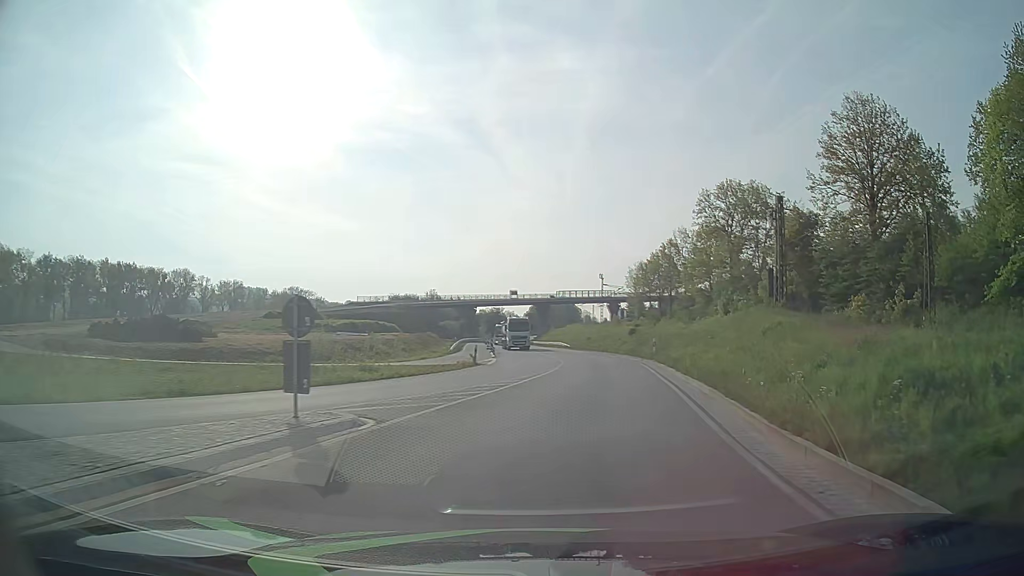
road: primary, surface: asphalt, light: Day
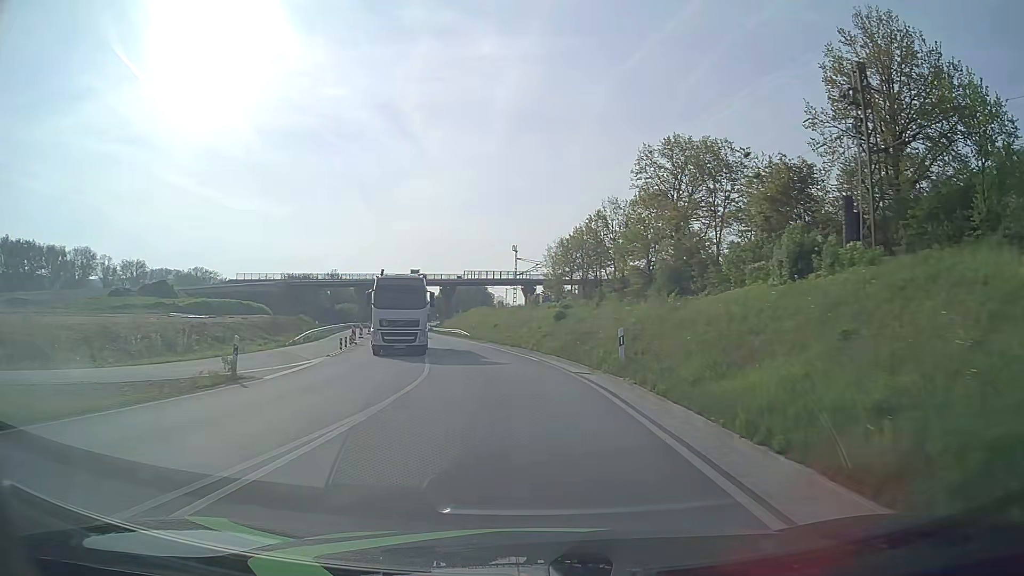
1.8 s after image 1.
(+2.0, +20.4) m; +7°
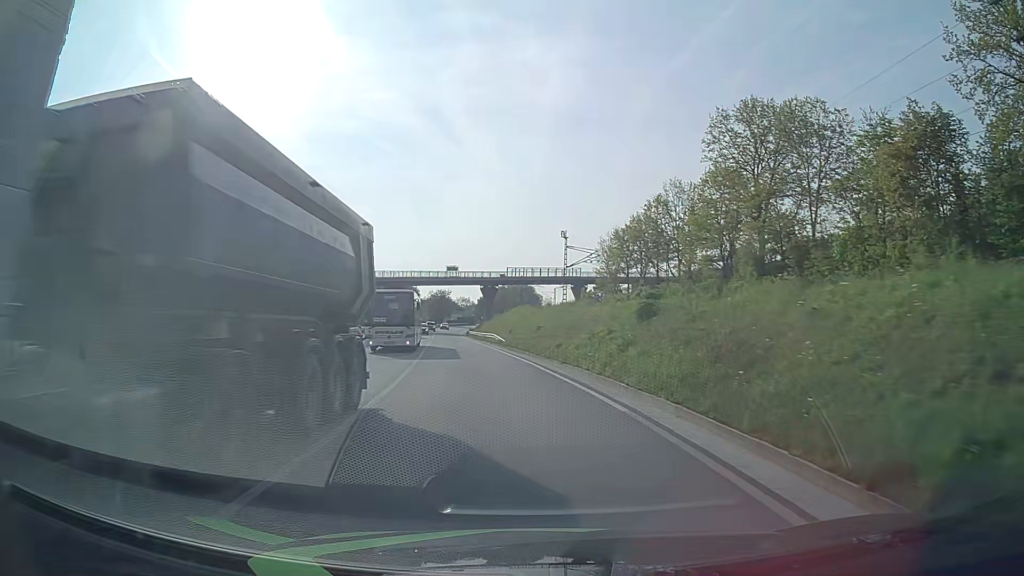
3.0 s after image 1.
(-0.4, +15.1) m; -4°
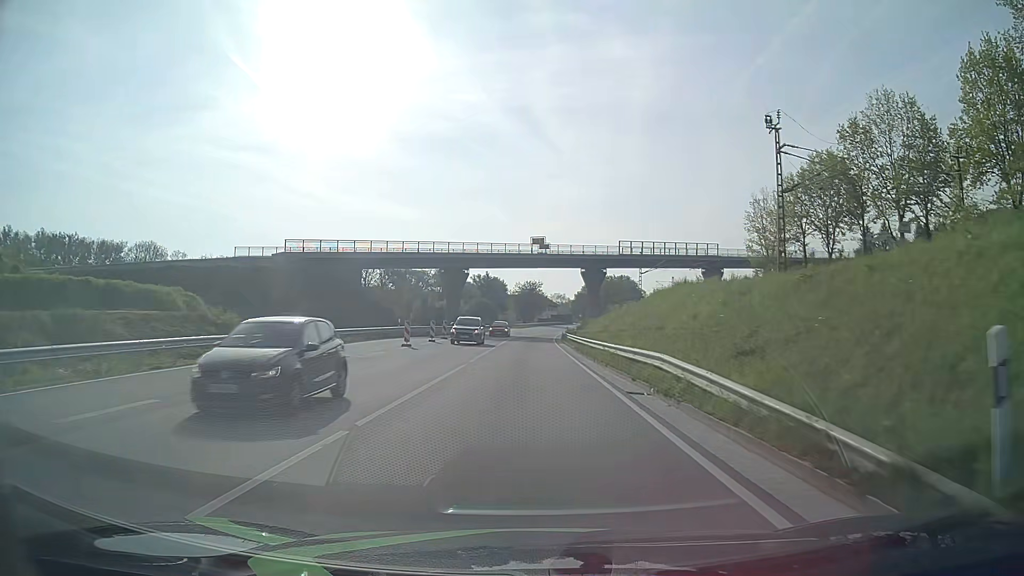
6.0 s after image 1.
(-3.6, +38.7) m; -8°
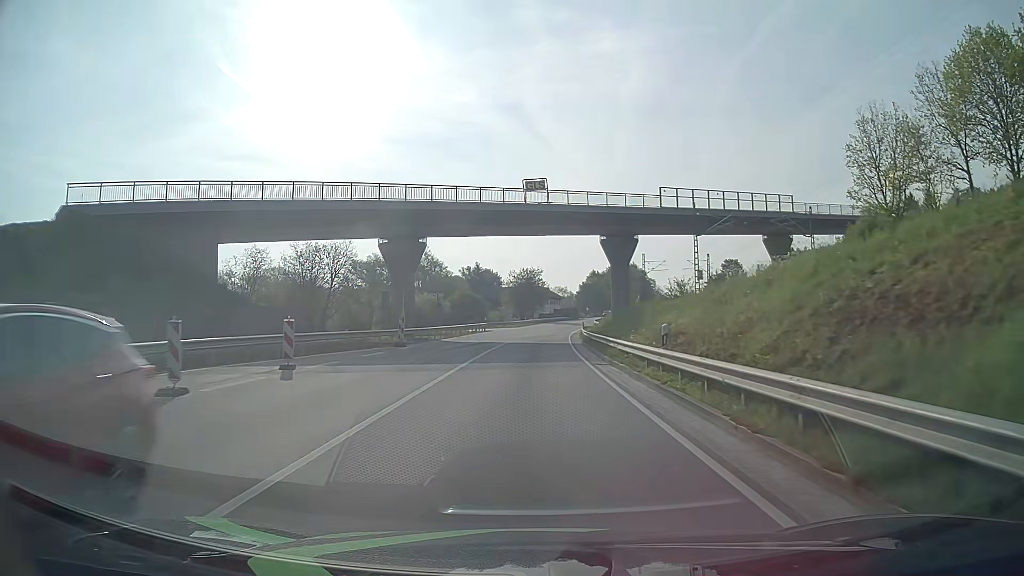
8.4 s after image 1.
(+0.1, +31.8) m; 0°
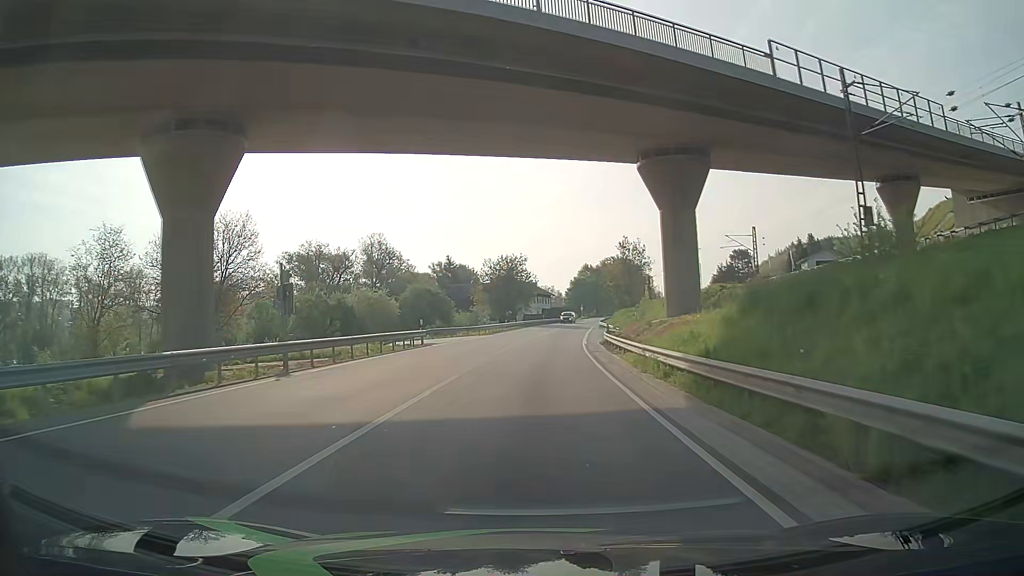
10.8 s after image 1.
(+0.3, +32.1) m; +2°
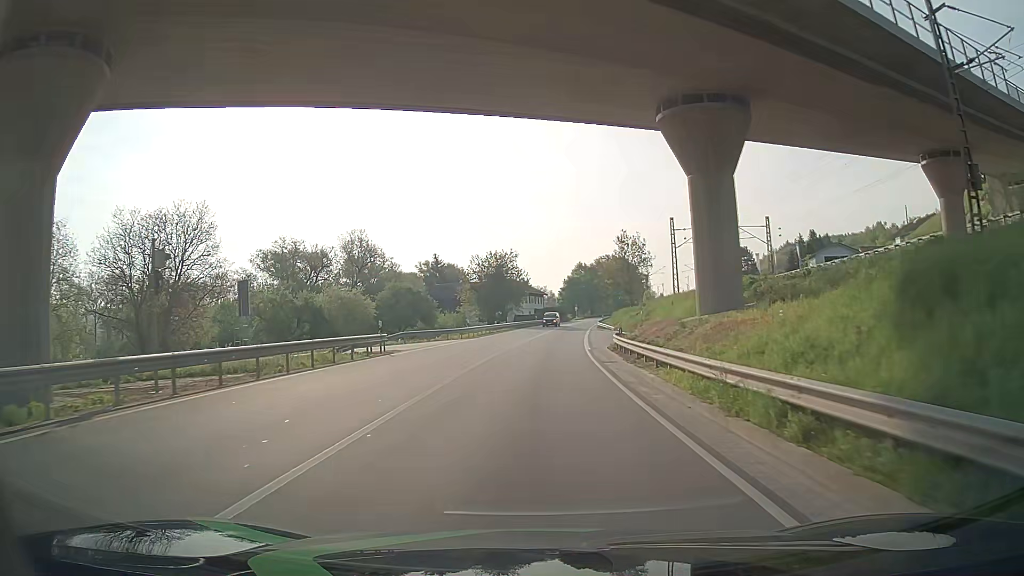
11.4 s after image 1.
(0.0, +8.1) m; 0°
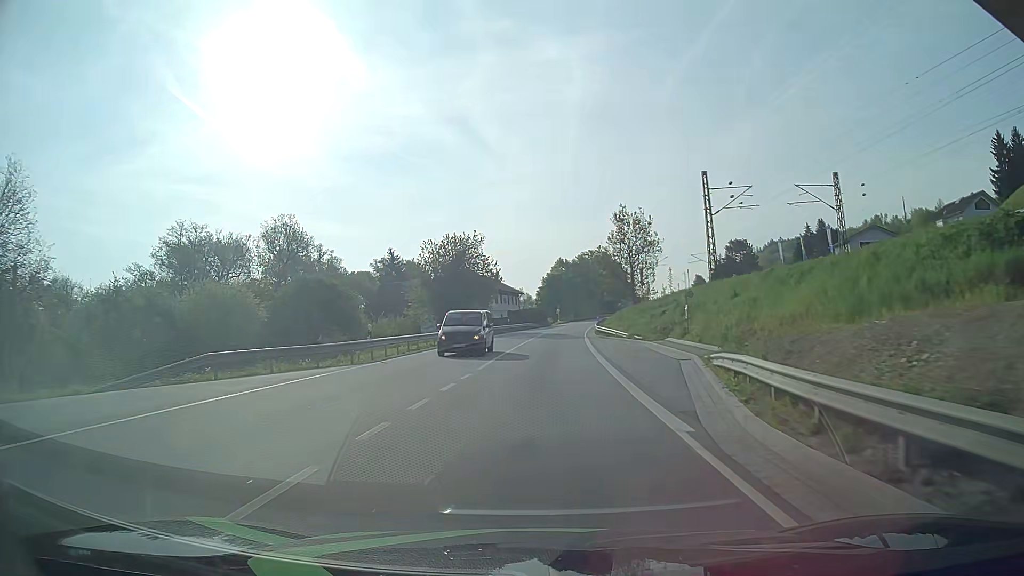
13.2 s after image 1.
(+0.5, +24.4) m; +1°
(0, +10) (+1, +20) (+1, +30) (+2, +40) (+3, +50) (+4, +60) (+5, +70) (+6, +80) (+7, +90) (+9, +100) m
